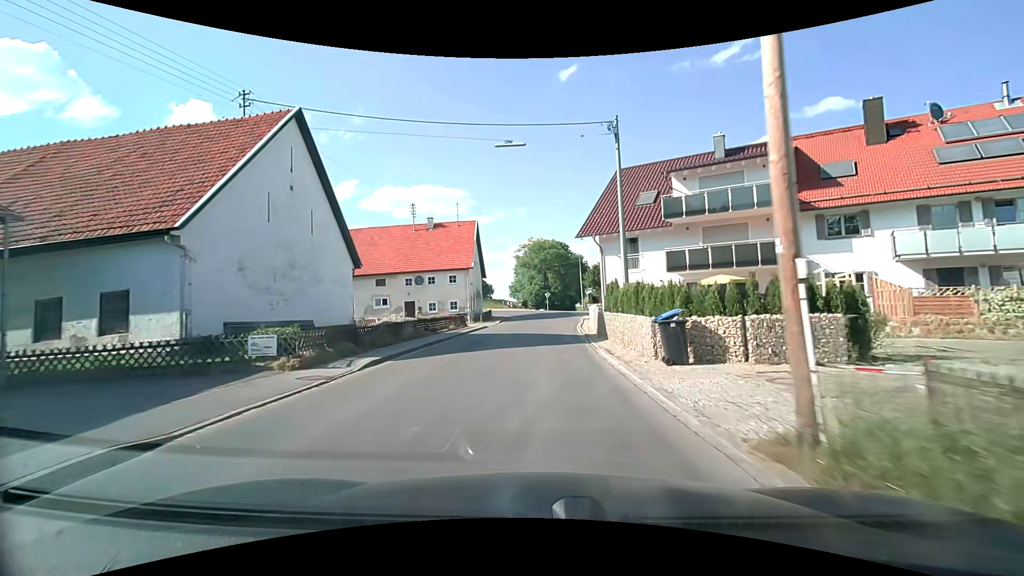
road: secondary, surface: asphalt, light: Day
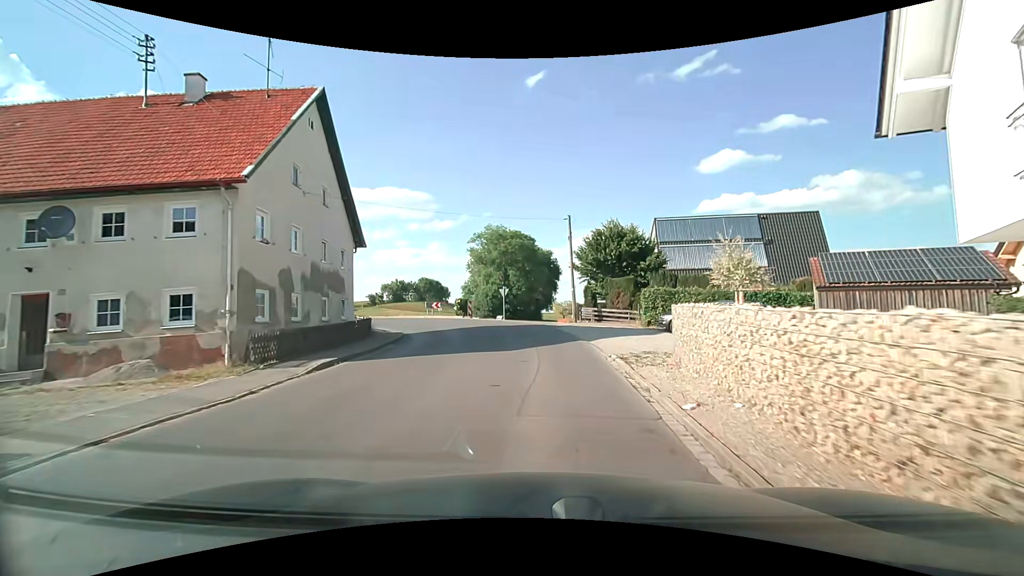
(+1.0, +31.9) m; +4°
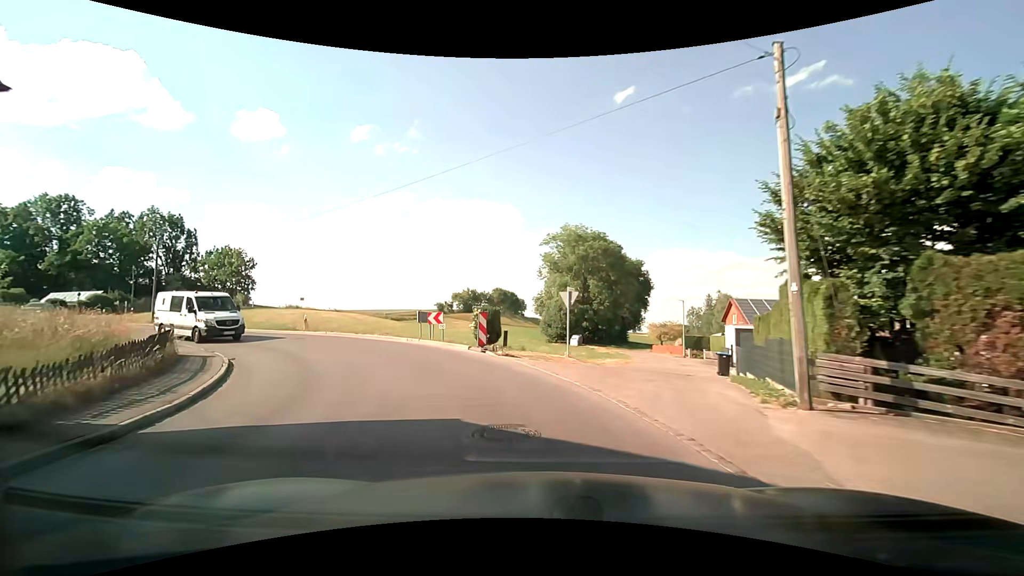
(-0.2, +21.2) m; -8°
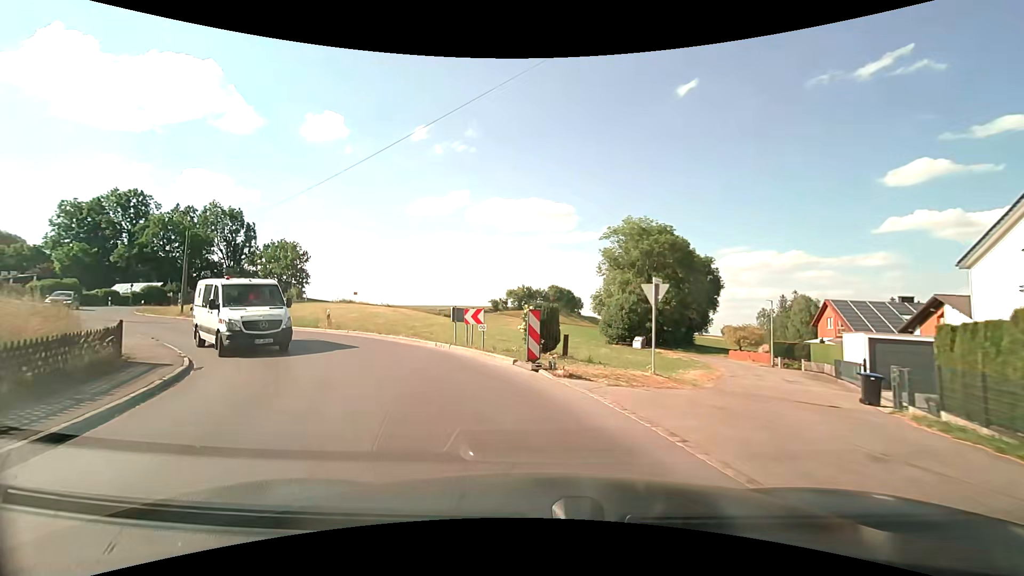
(-0.3, +5.3) m; -6°
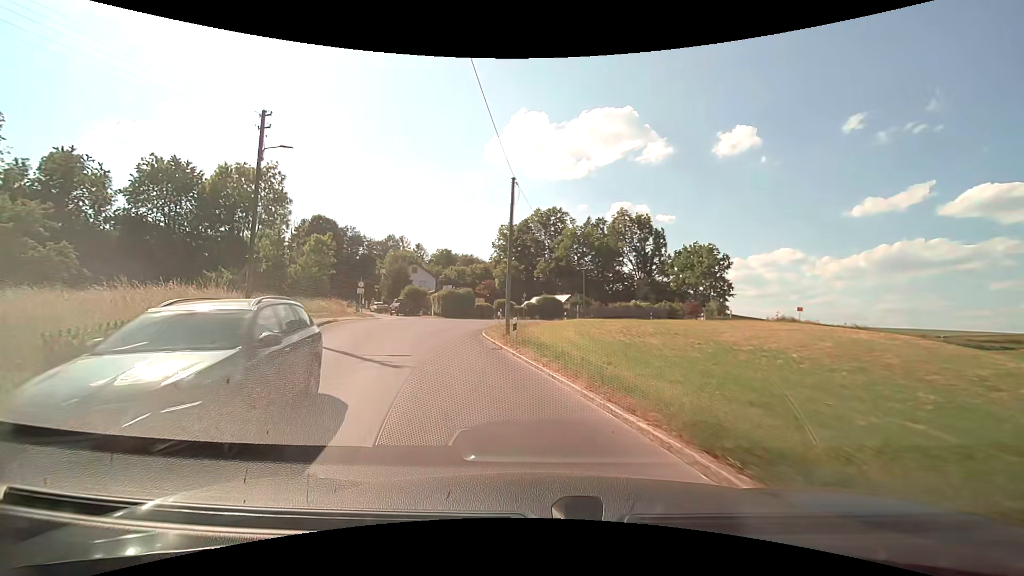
(-9.3, +21.9) m; -44°
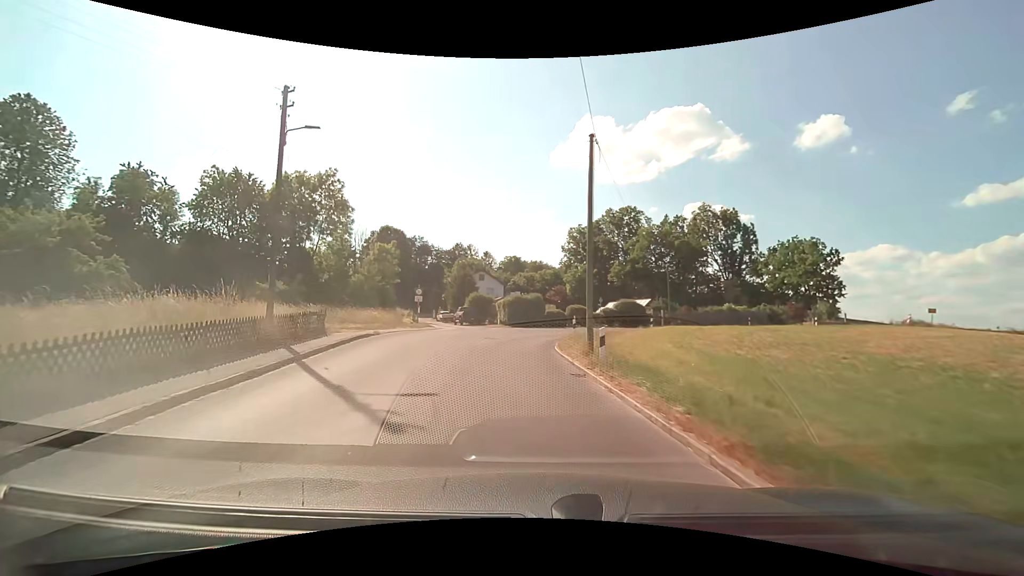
(-0.4, +5.3) m; -8°
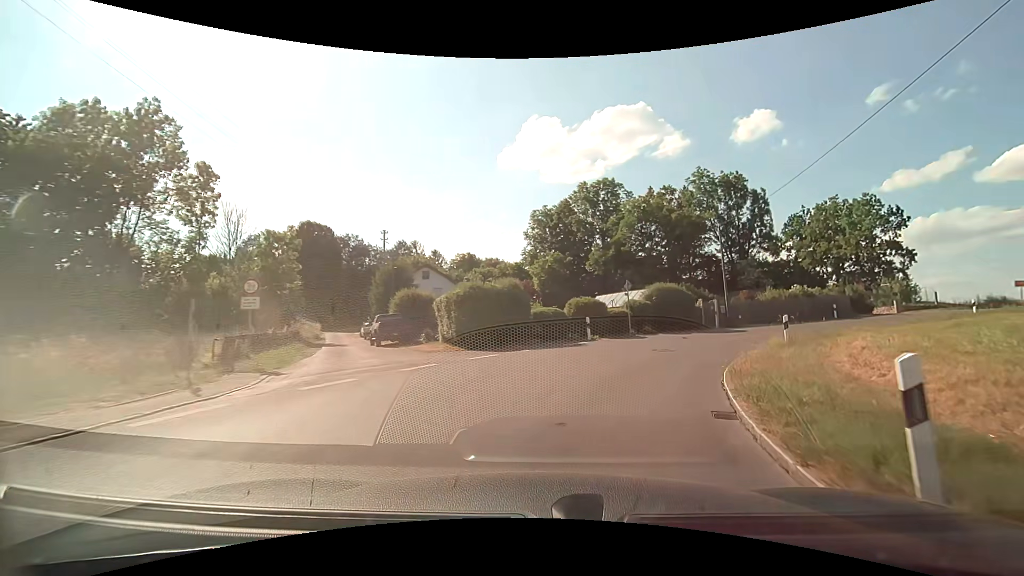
(-1.5, +21.6) m; +3°
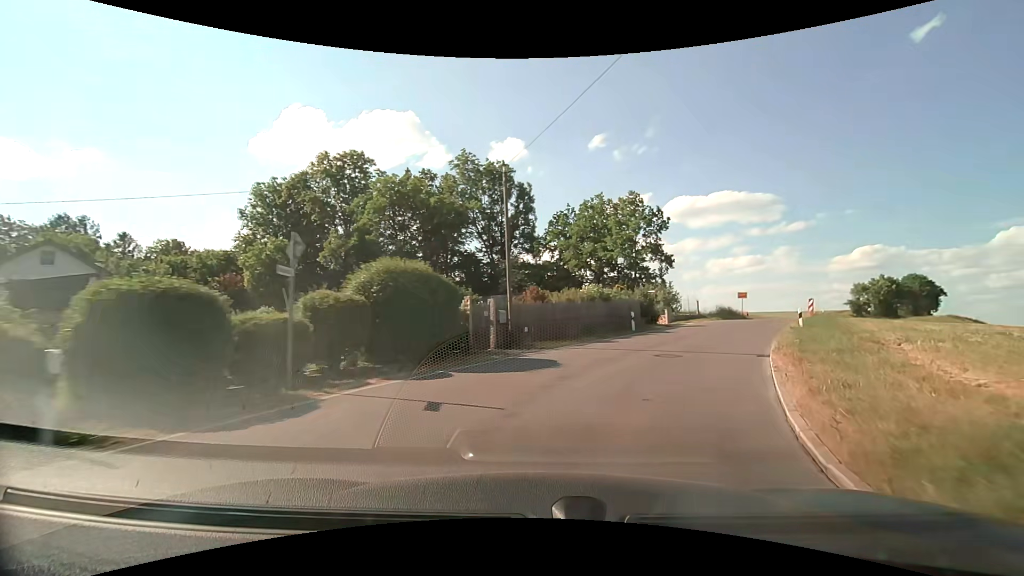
(+3.6, +15.9) m; +26°
(+2, +10) (+5, +19) (+10, +28) (+16, +36) (+21, +45) (+26, +53) (+32, +62) (+37, +70) (+43, +78) (+49, +86) m
